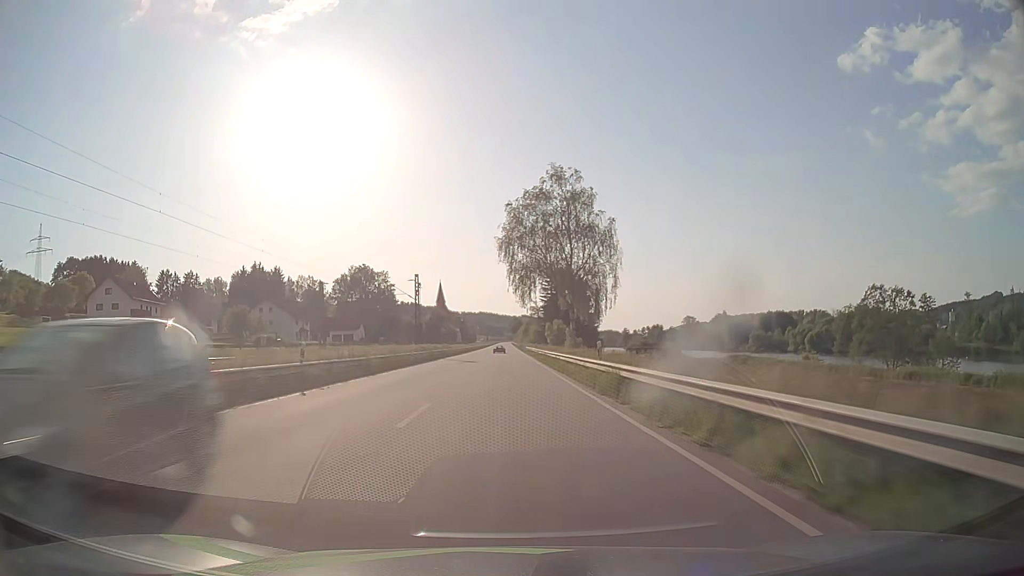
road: primary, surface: asphalt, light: Day
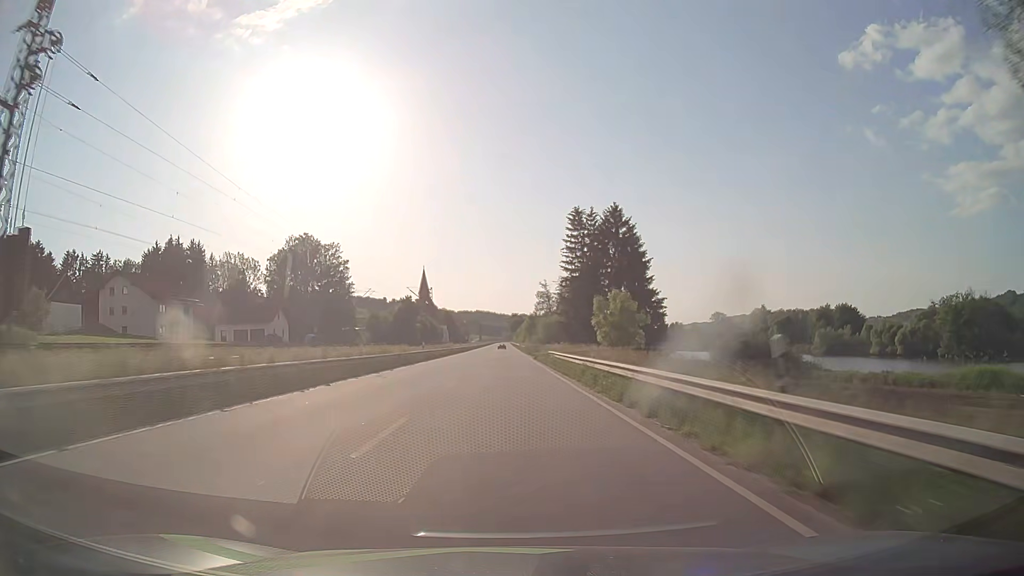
(+0.3, +63.3) m; 0°
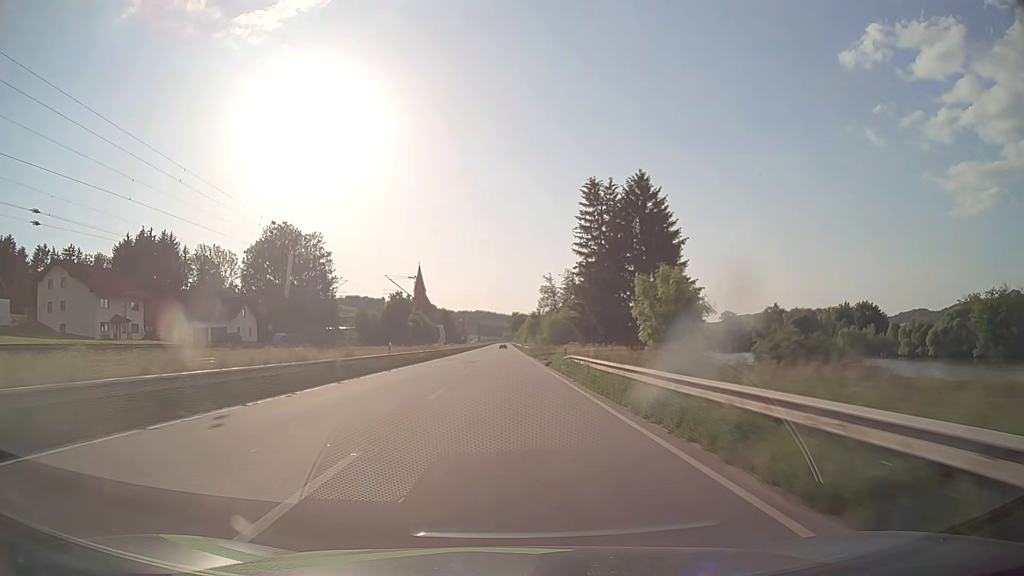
(0.0, +15.8) m; 0°
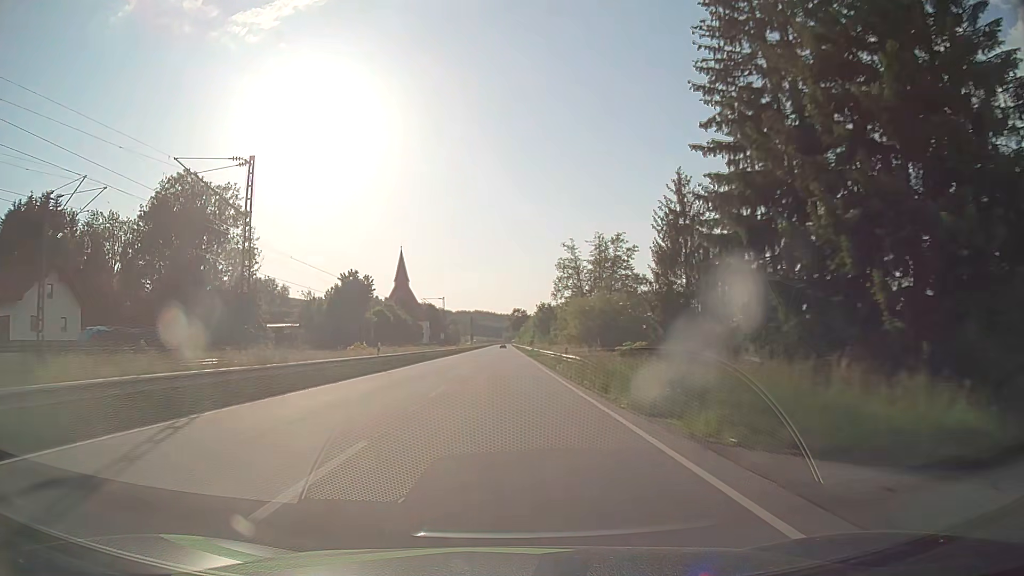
(+0.1, +47.3) m; 0°
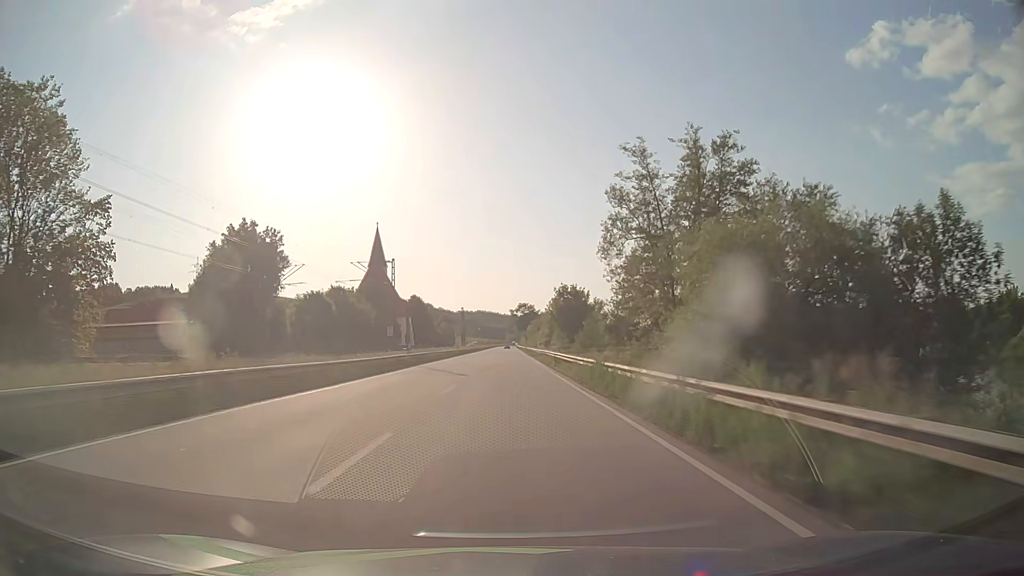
(-0.1, +47.4) m; 0°
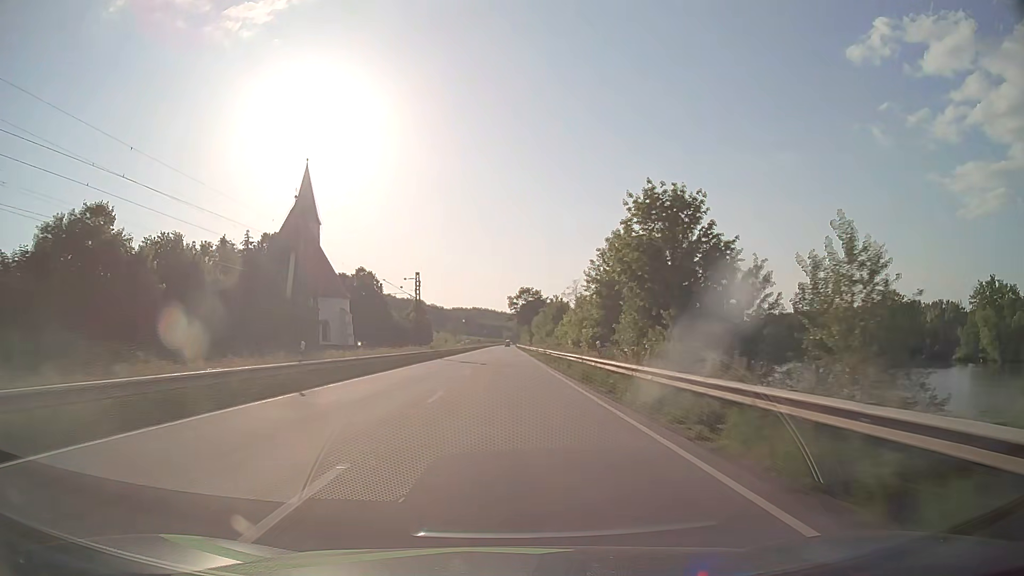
(+0.1, +63.1) m; 0°
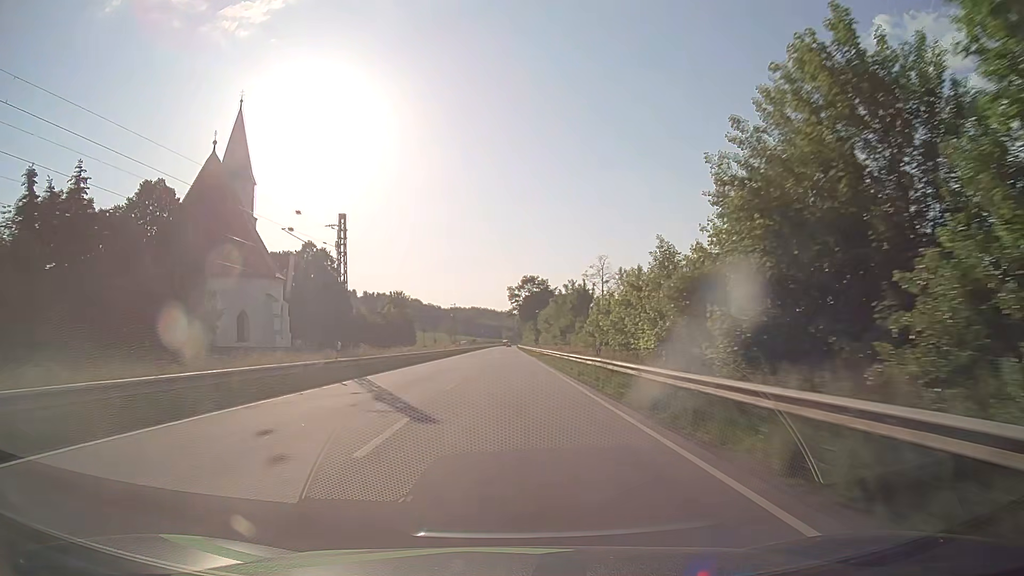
(+0.1, +31.6) m; 0°
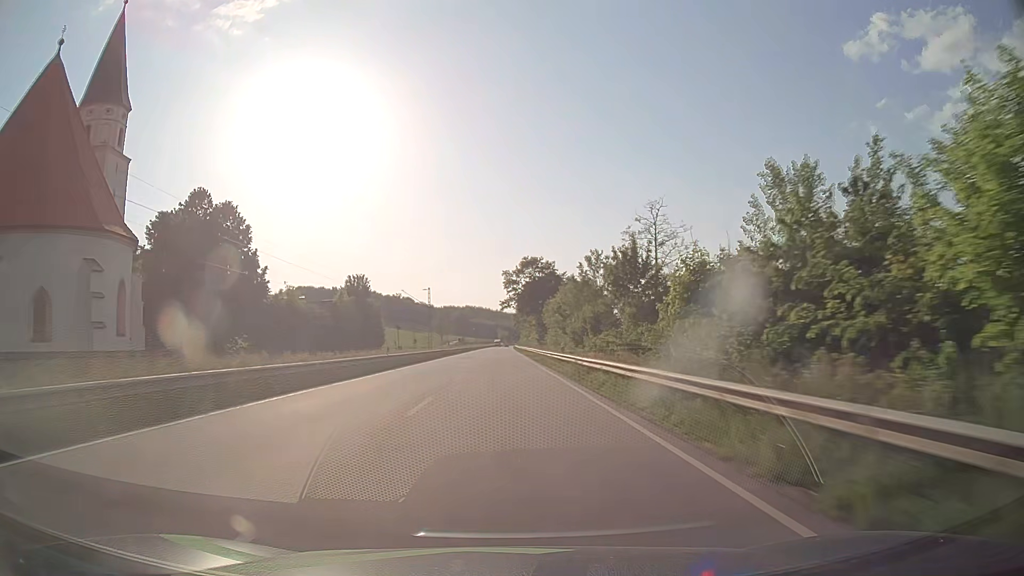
(+0.1, +31.6) m; 0°
(0, +10) (0, +20) (0, +30) (0, +40) (0, +50) (0, +60) (0, +70) (0, +80) (0, +90) (-1, +100) m
